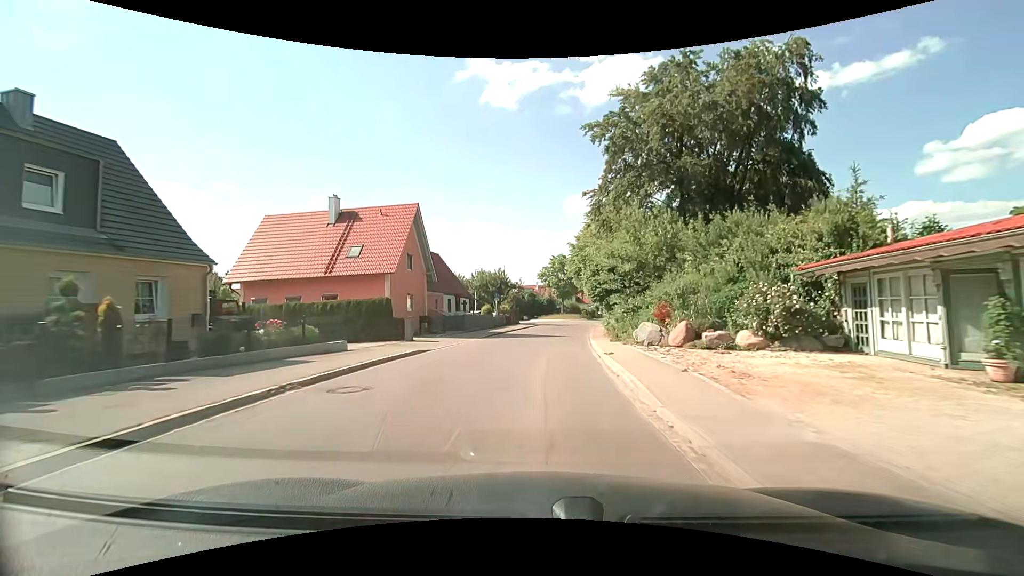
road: tertiary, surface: asphalt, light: Day
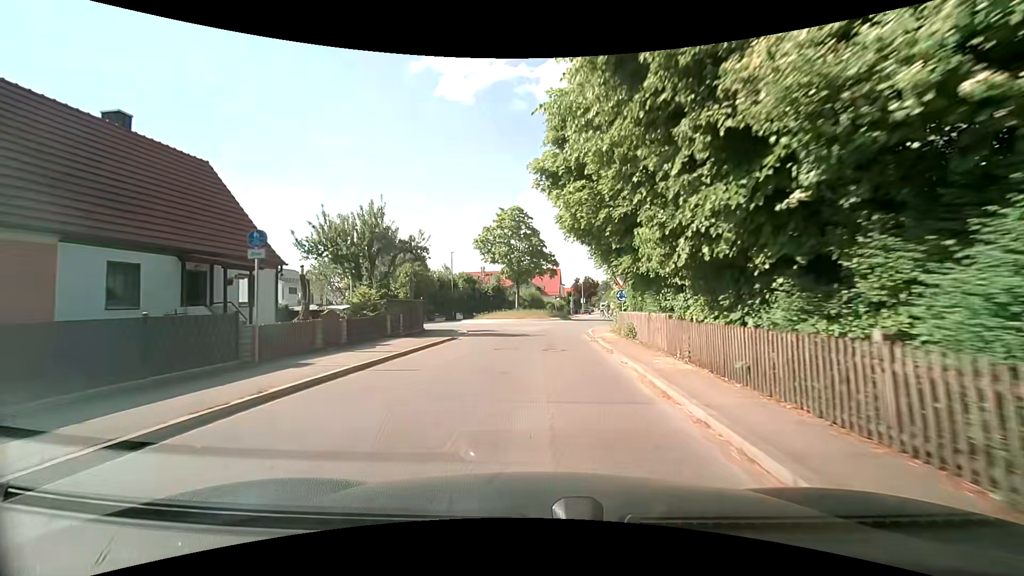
(+1.4, +32.9) m; +4°
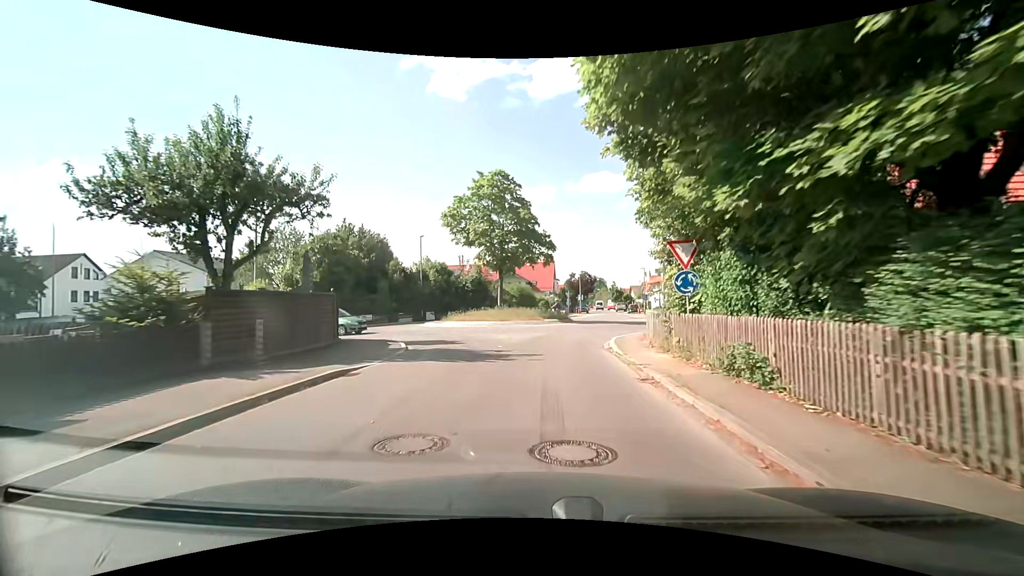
(+0.2, +11.1) m; +2°
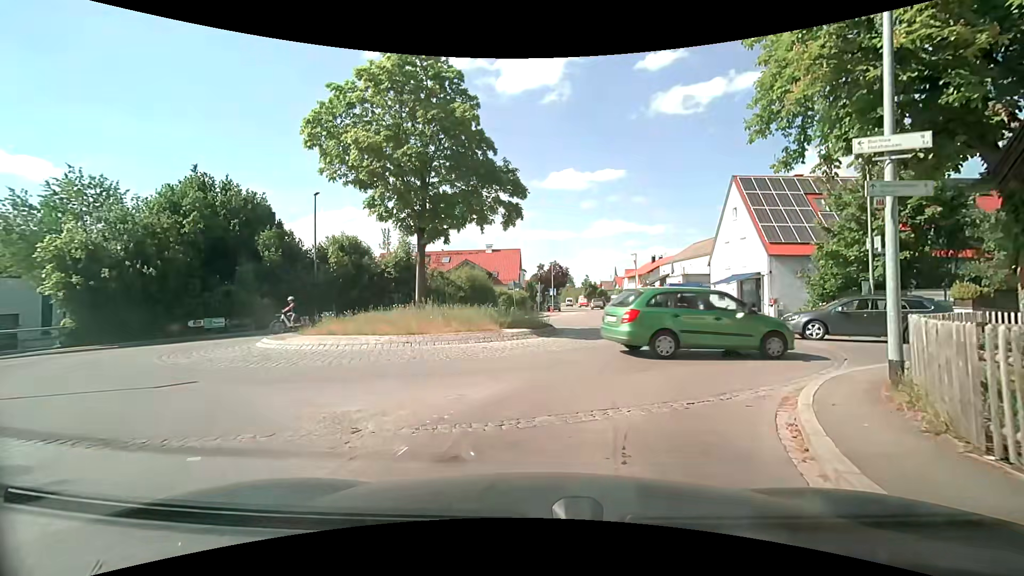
(+0.2, +15.0) m; +6°
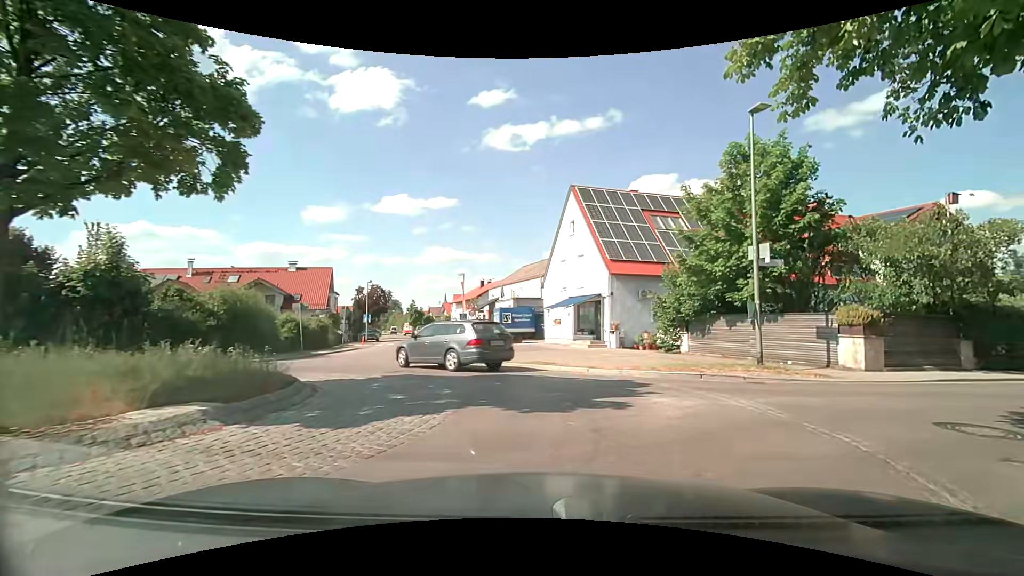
(+0.8, +8.0) m; +19°
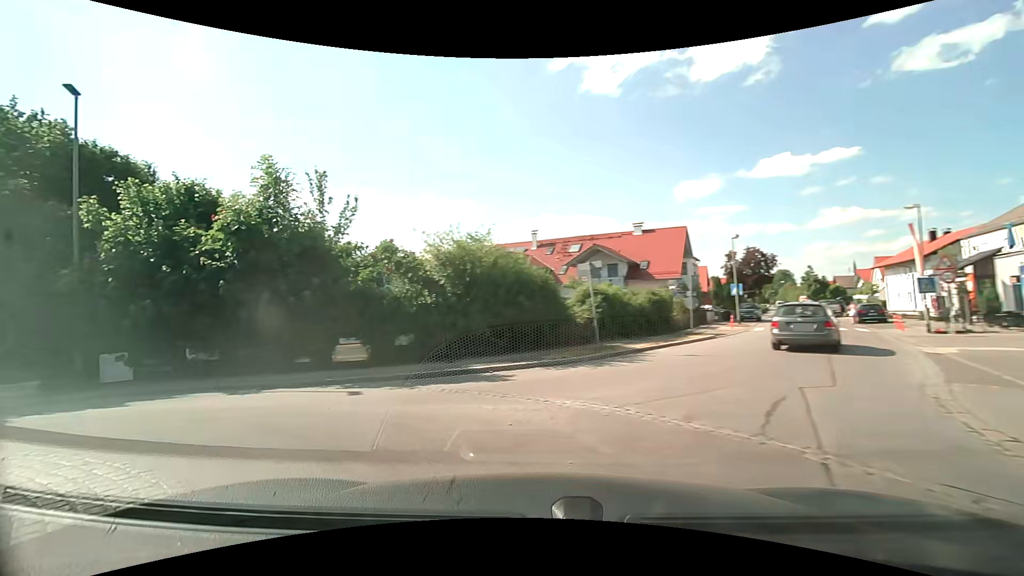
(-3.0, +14.2) m; -43°
